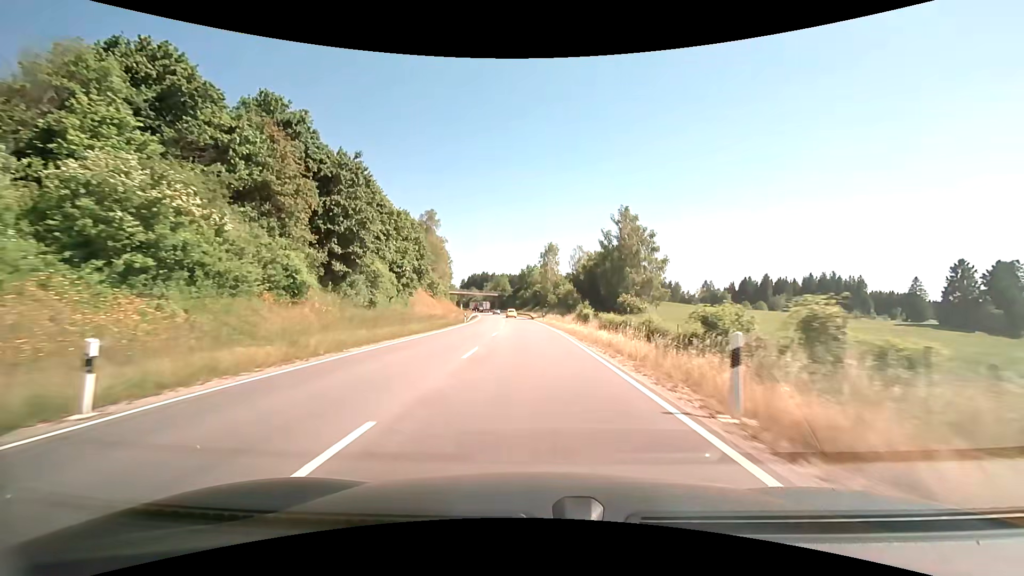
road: primary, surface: asphalt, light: Day
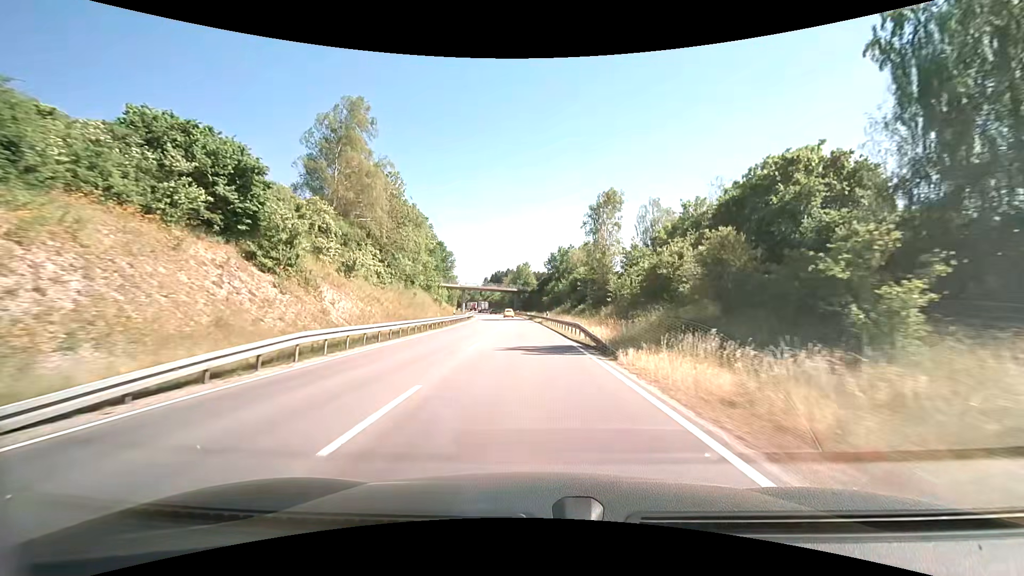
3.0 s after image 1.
(-1.8, +58.0) m; -2°
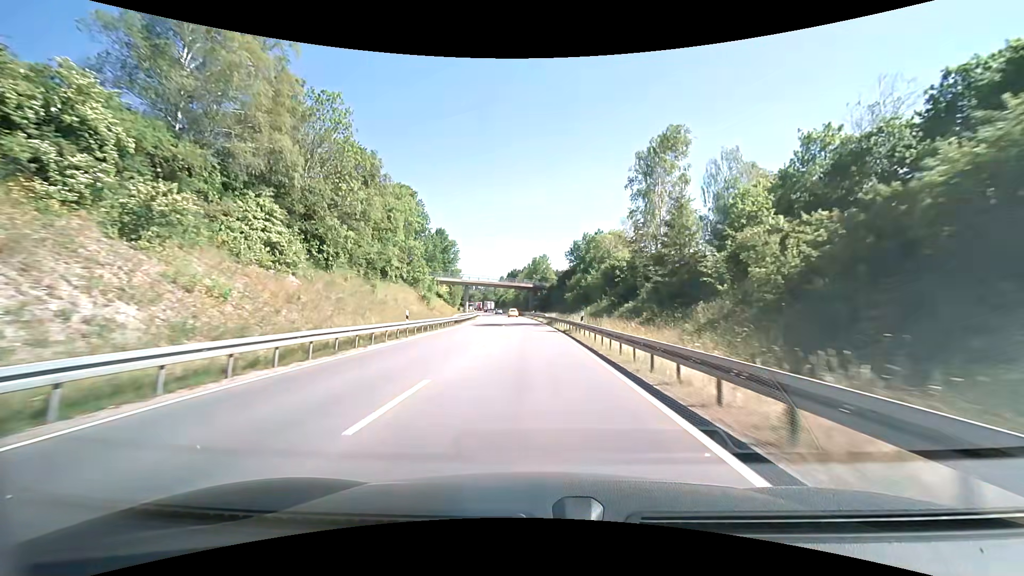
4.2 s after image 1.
(-0.2, +23.6) m; -1°
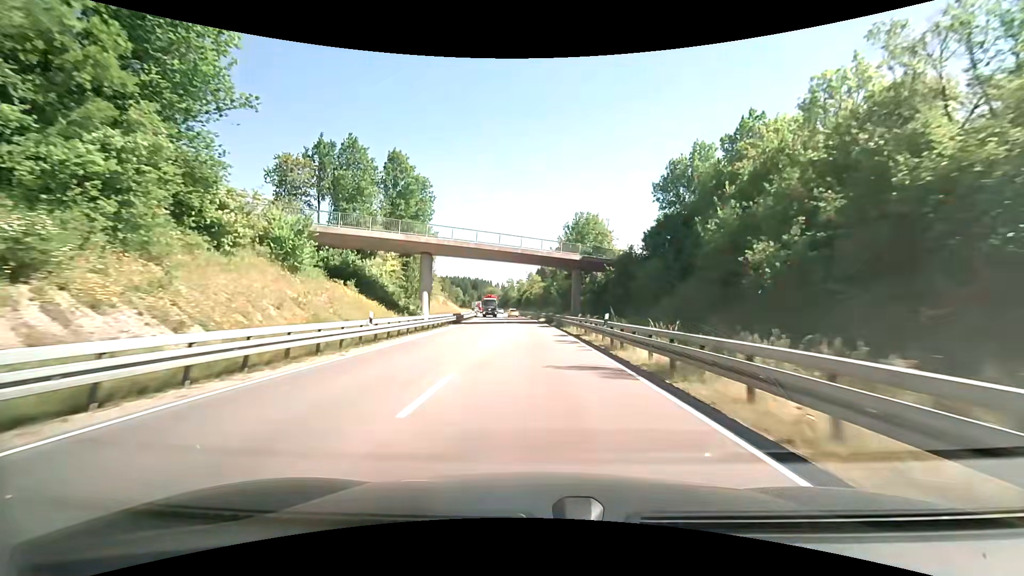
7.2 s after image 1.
(-2.8, +59.9) m; -6°
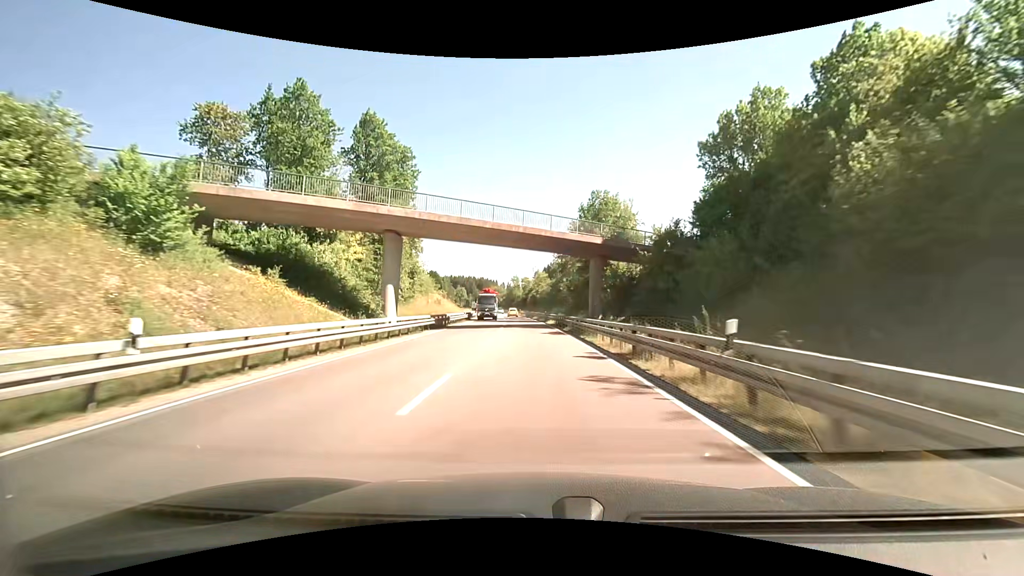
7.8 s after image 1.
(-0.1, +12.1) m; -1°
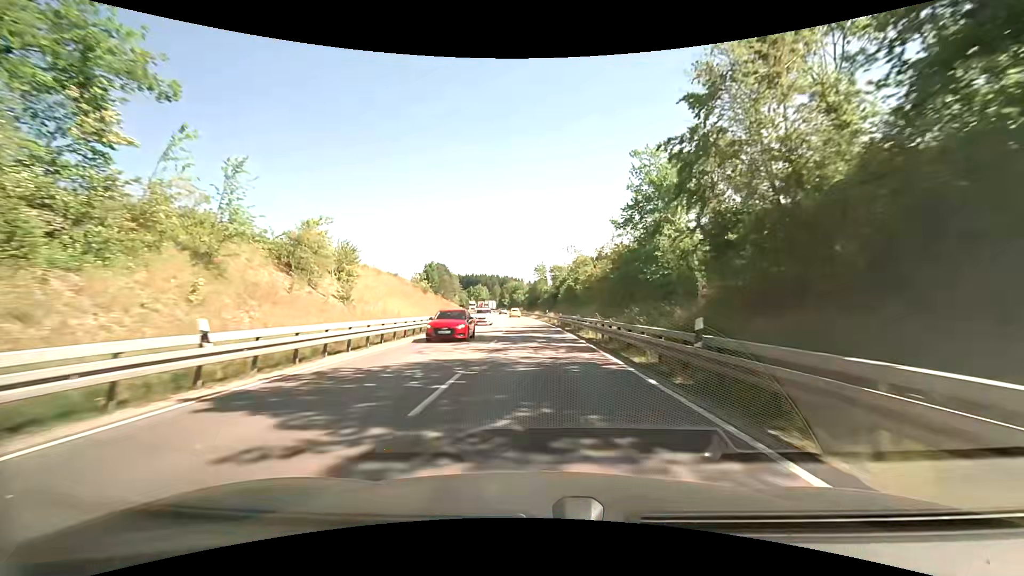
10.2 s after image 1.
(-0.3, +48.4) m; 0°
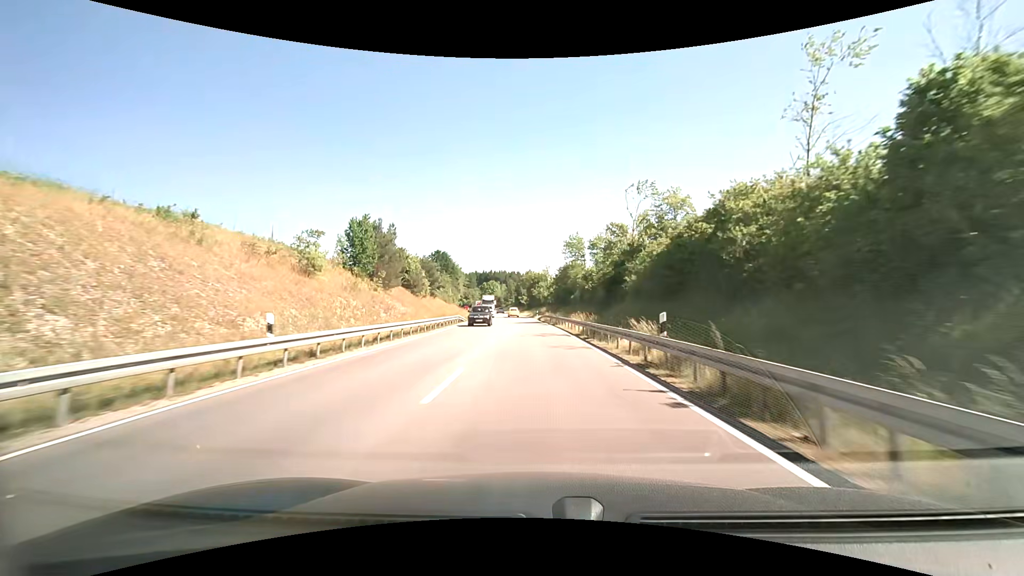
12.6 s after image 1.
(-2.1, +47.4) m; -5°
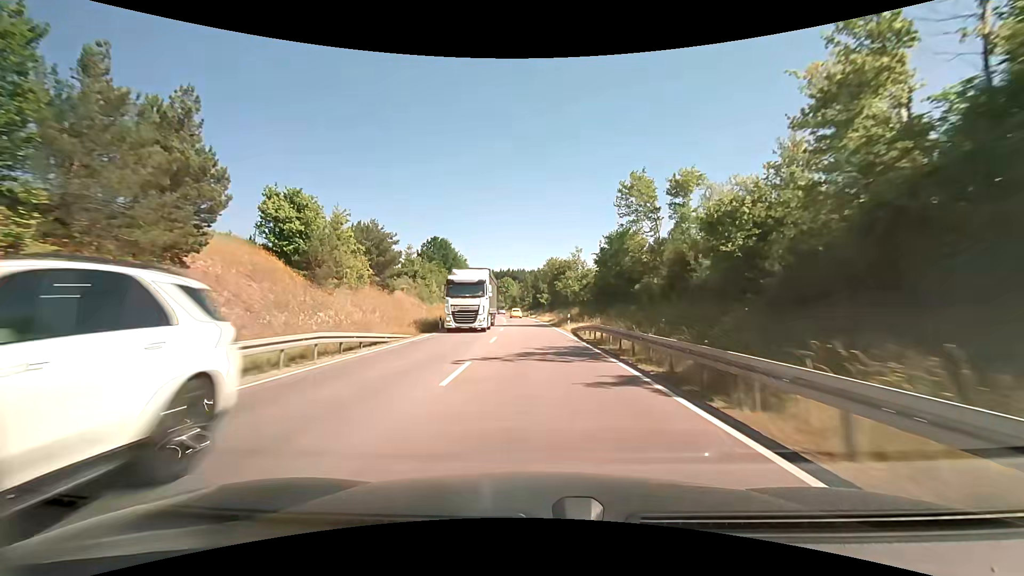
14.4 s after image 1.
(-0.6, +34.4) m; -1°
(0, +10) (-1, +20) (-1, +30) (-2, +40) (-3, +50) (-4, +60) (-5, +70) (-6, +80) (-7, +90) (-8, +100) m
